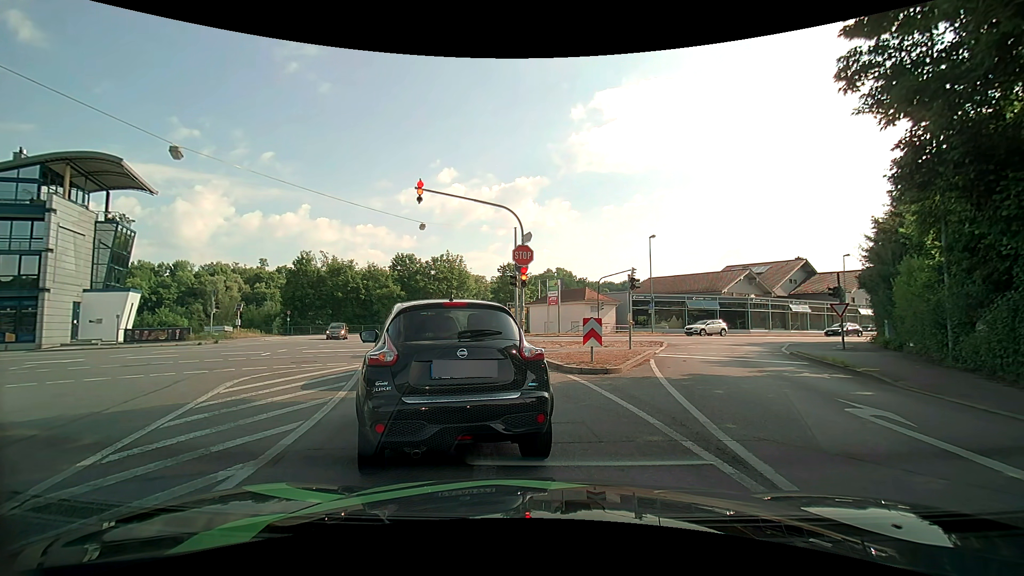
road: tertiary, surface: asphalt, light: Day
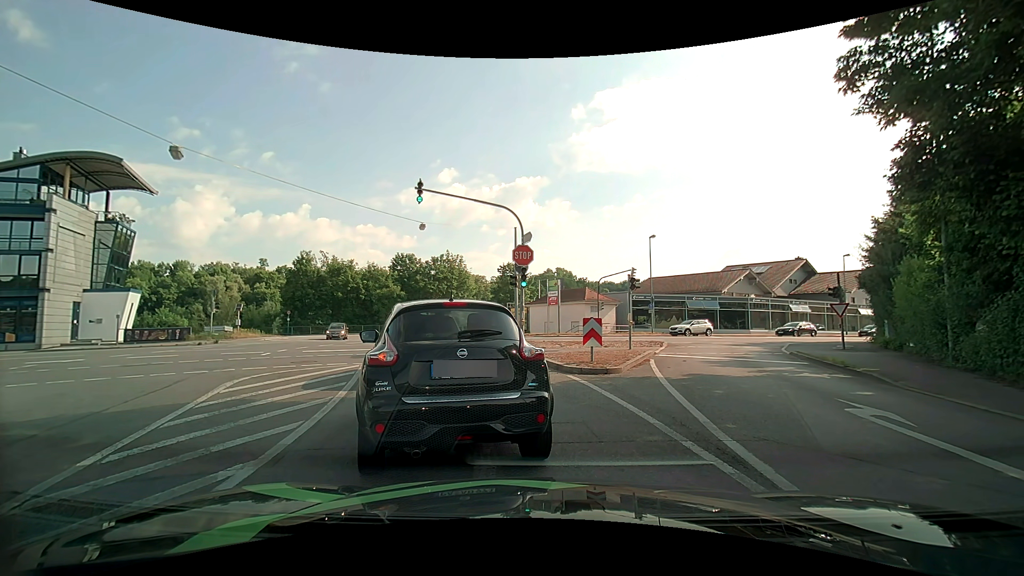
(0.0, 0.0) m; 0°
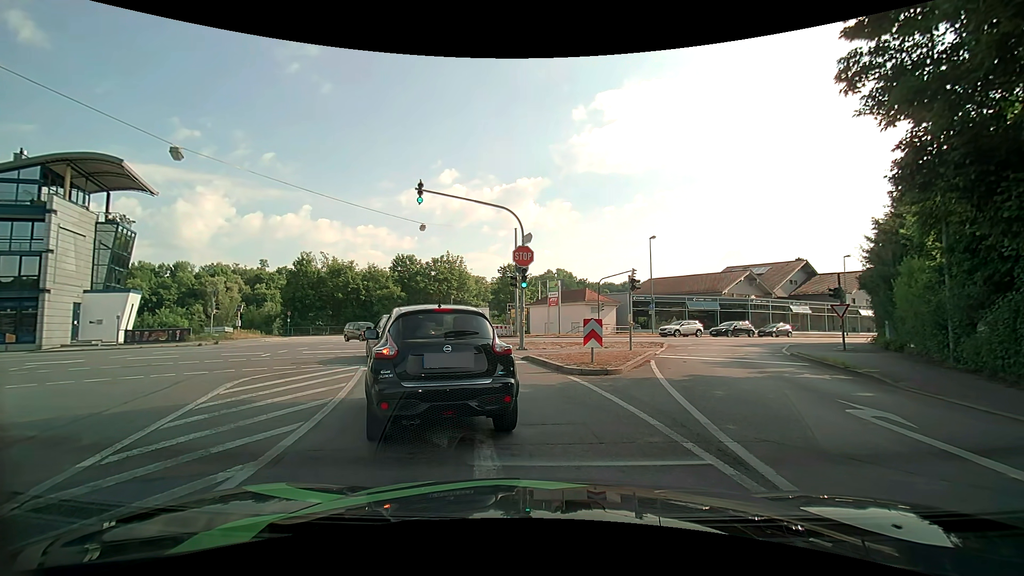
(0.0, 0.0) m; 0°
